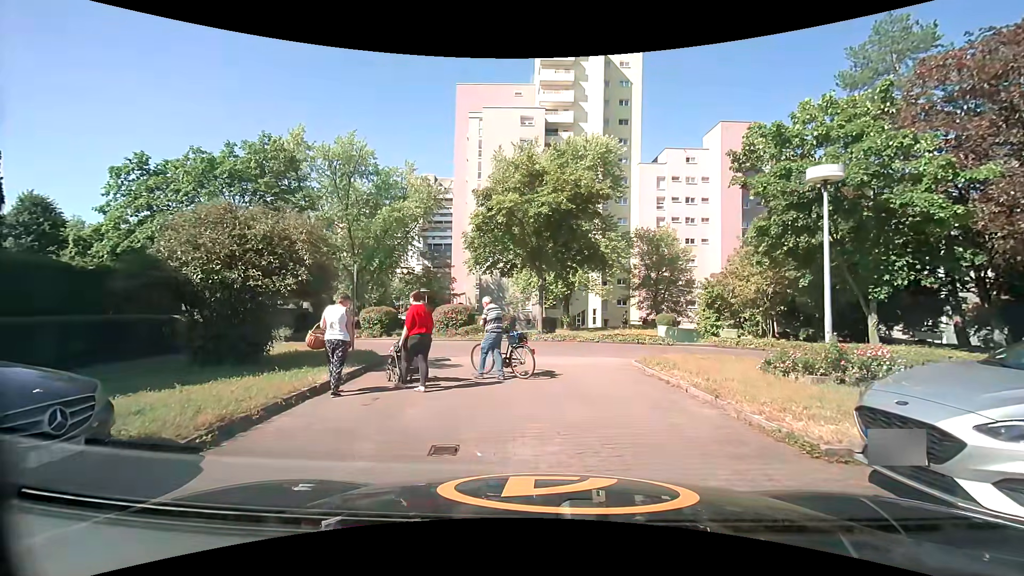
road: service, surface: paving_stones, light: Day
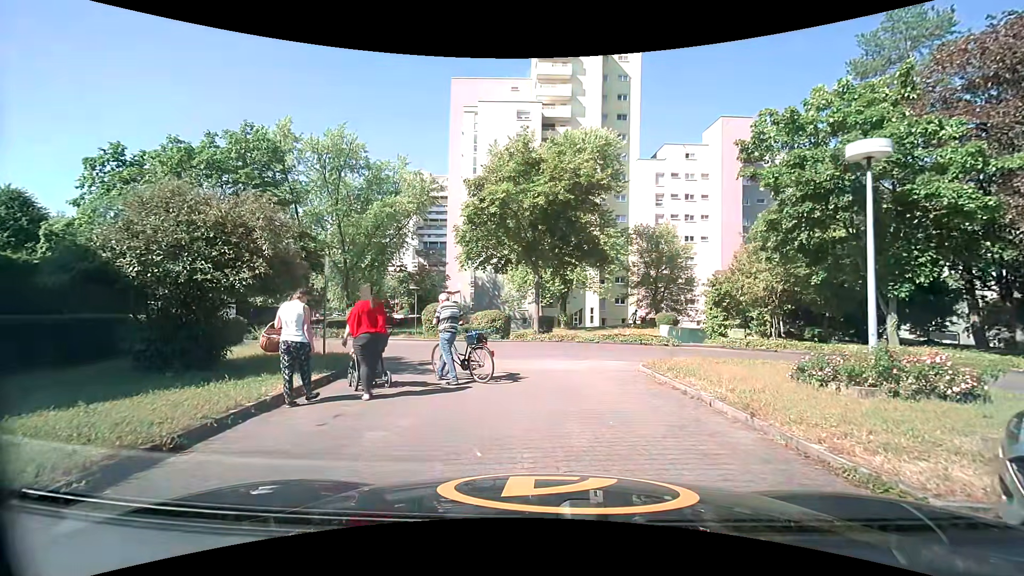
(0.0, +1.4) m; 0°
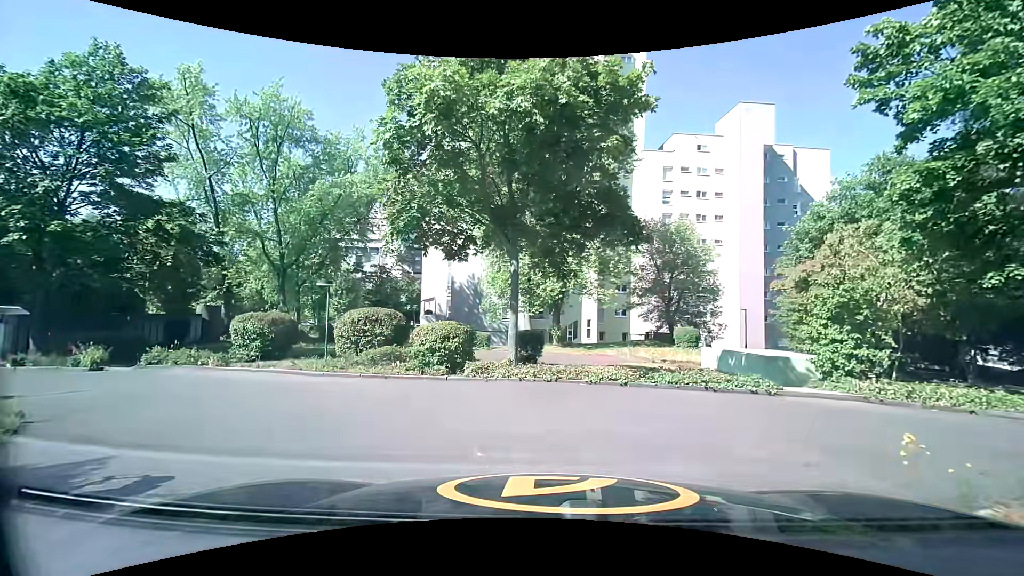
(+0.3, +8.8) m; +2°
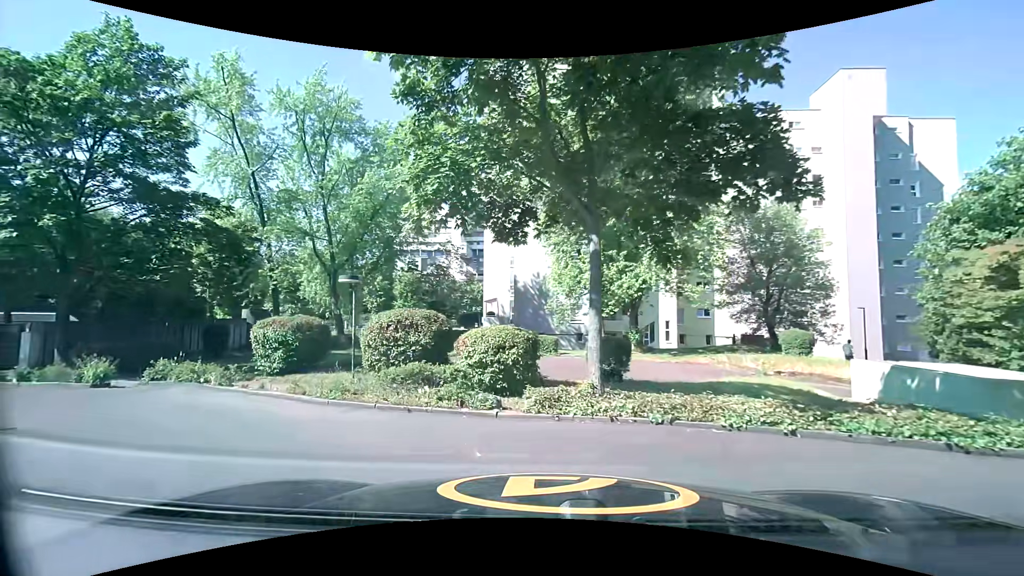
(-0.2, +3.6) m; -8°
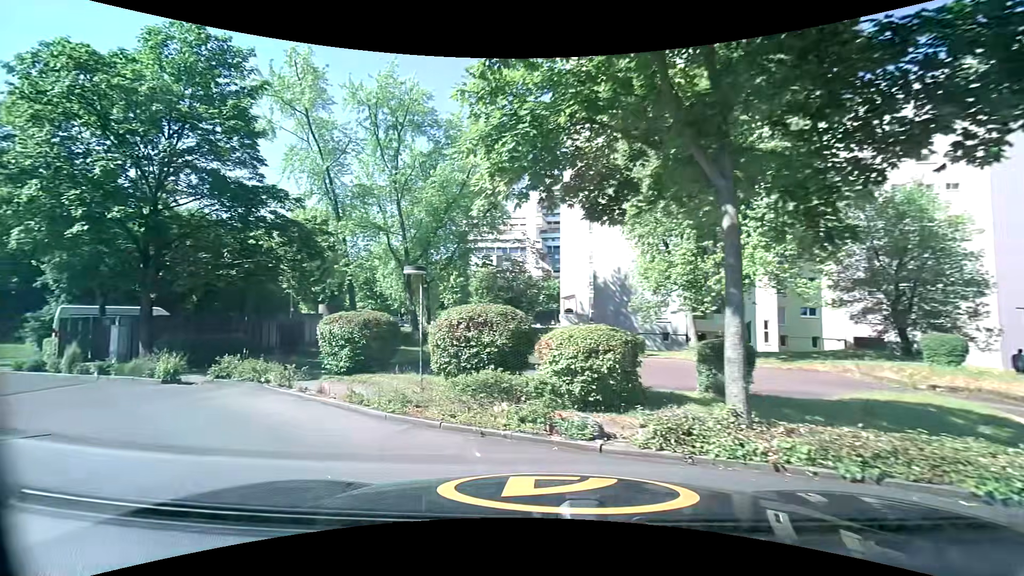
(-0.1, +1.8) m; -9°
